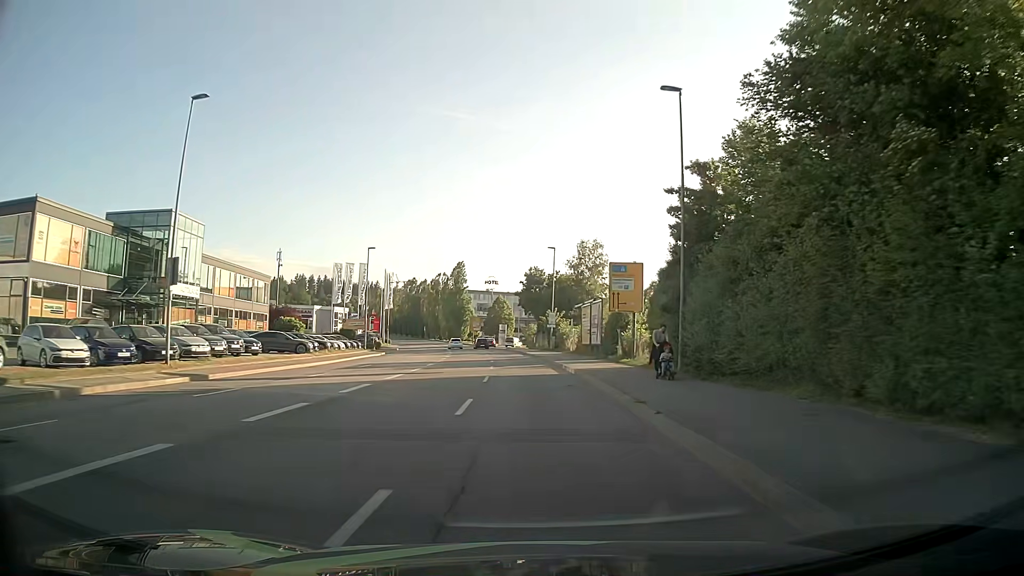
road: tertiary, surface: asphalt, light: Day
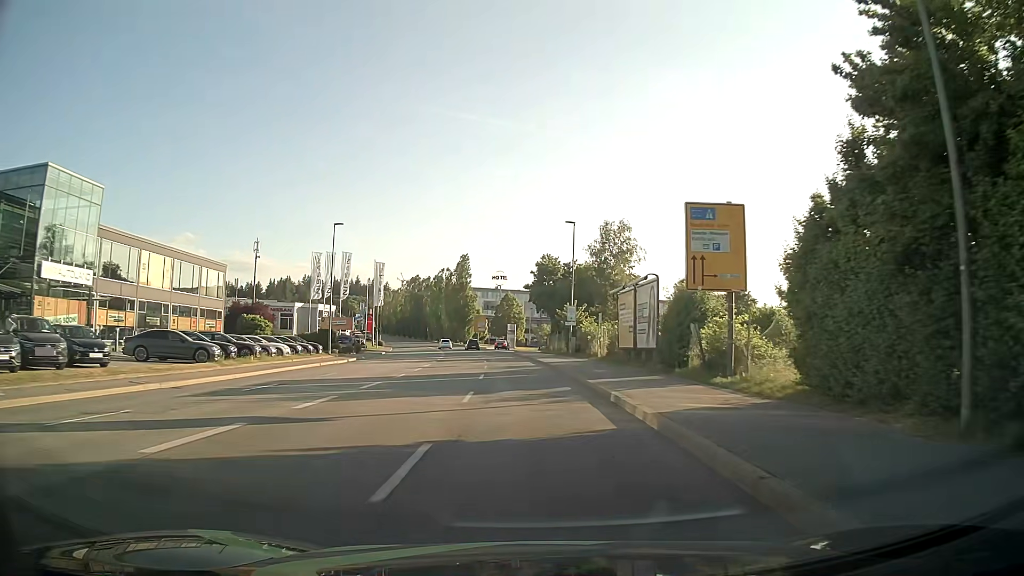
(0.0, +15.5) m; 0°
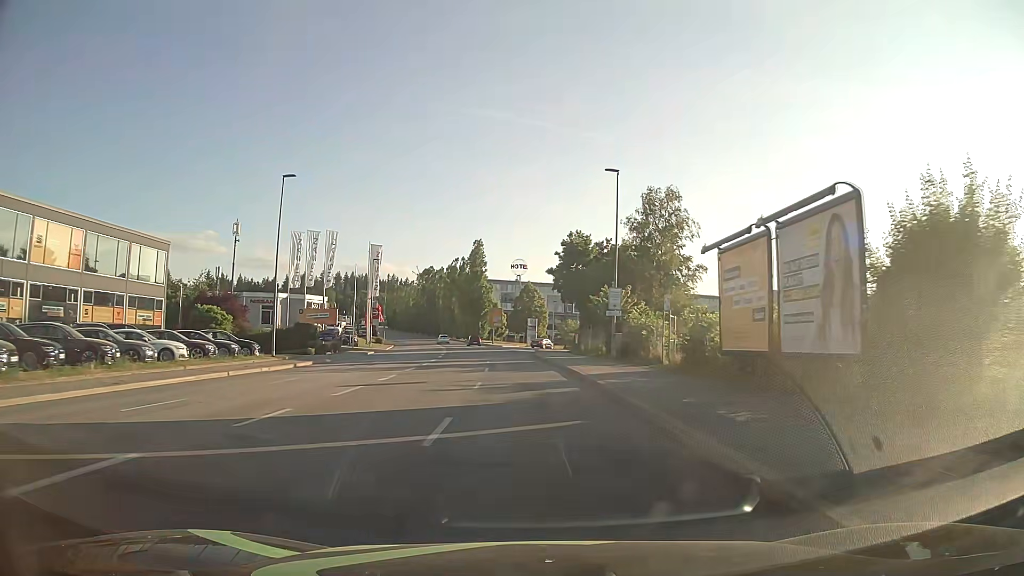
(-0.3, +15.5) m; -2°
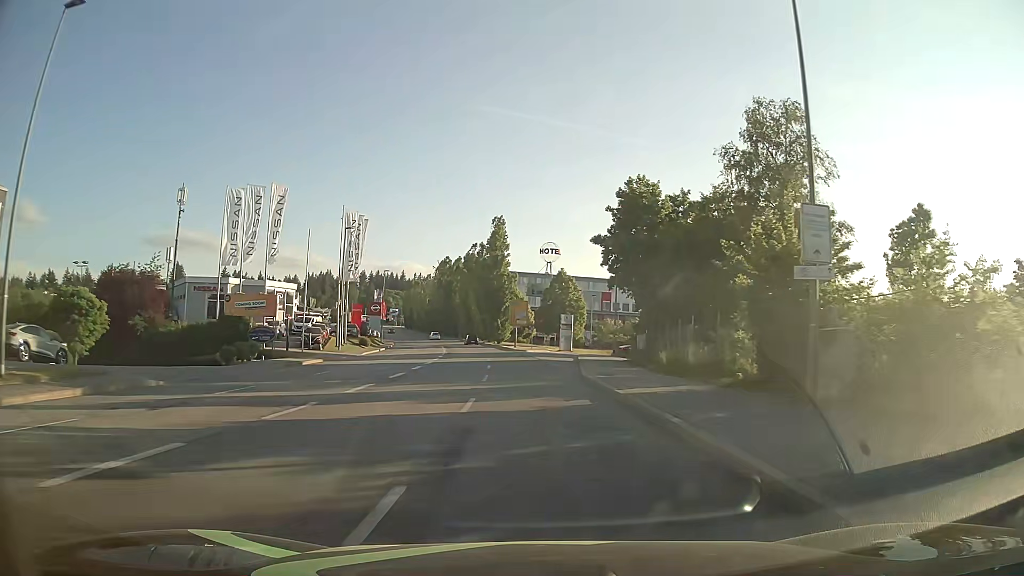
(-0.6, +23.3) m; -3°
(0, +10) (0, +20) (-1, +30) (-1, +40) (-2, +50) (-3, +60) (-4, +70) (-6, +80) (-8, +90) (-9, +99) m
